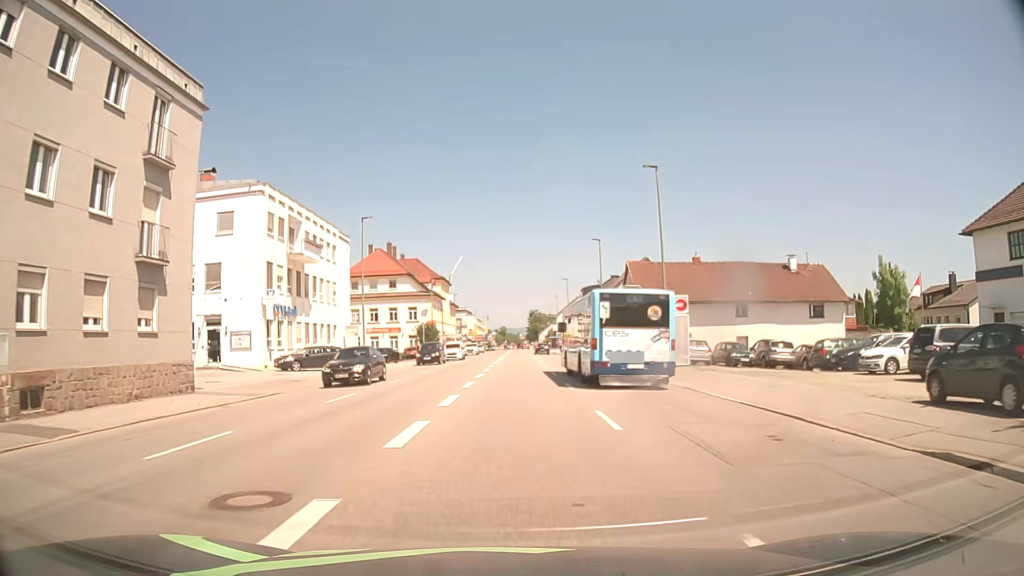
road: tertiary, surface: asphalt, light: Day
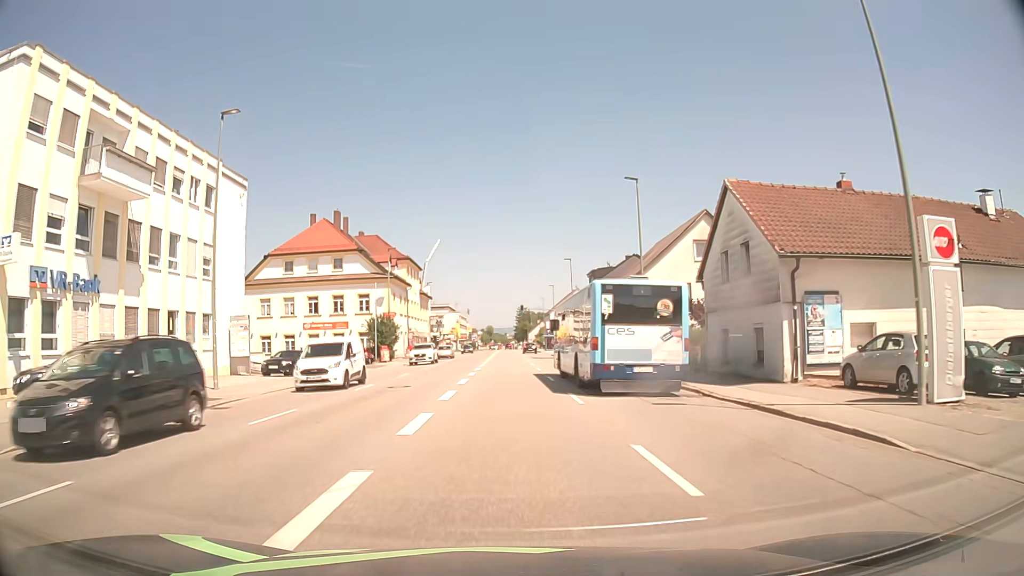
(+0.2, +22.7) m; +1°
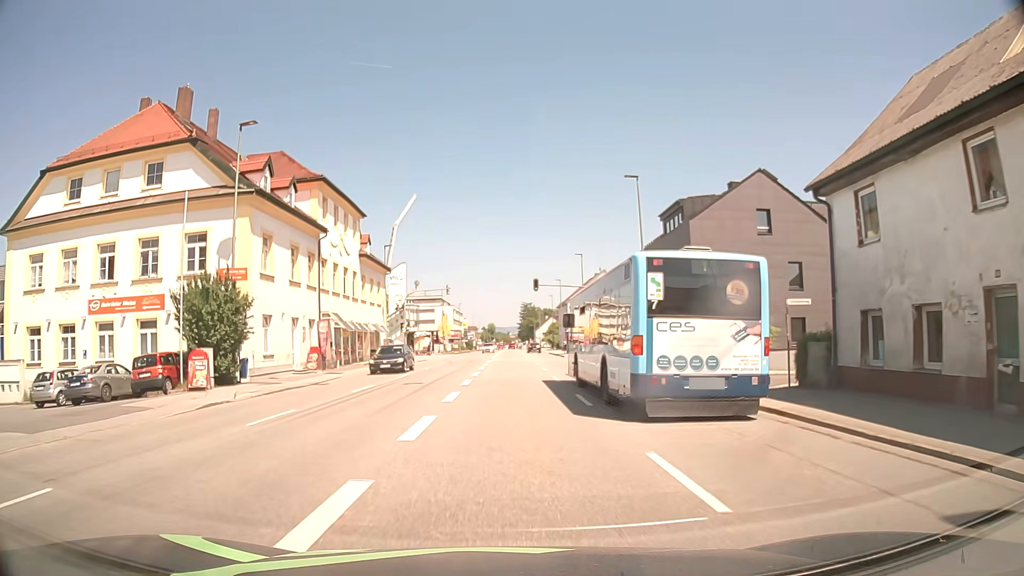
(0.0, +36.4) m; 0°
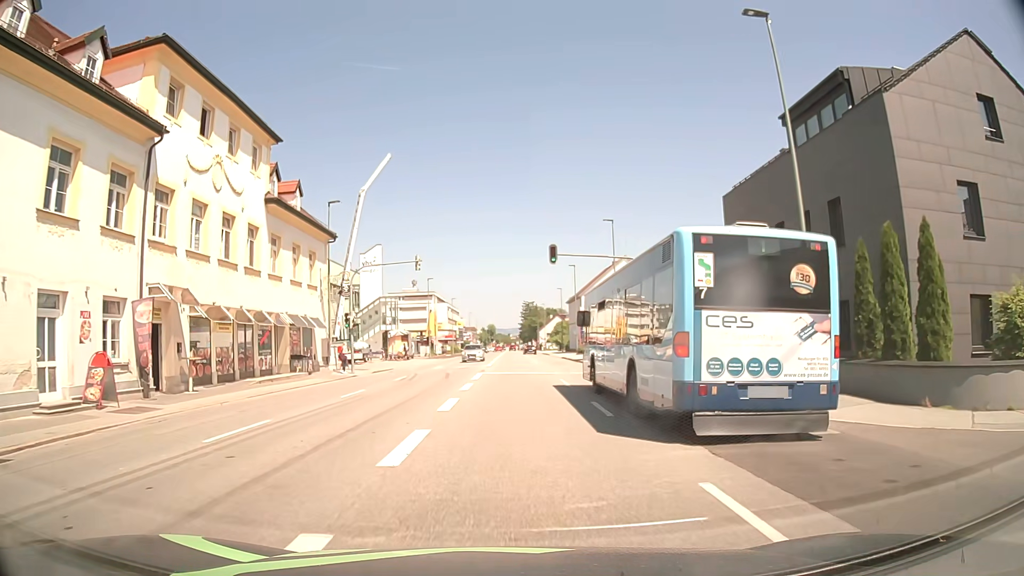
(0.0, +19.8) m; 0°
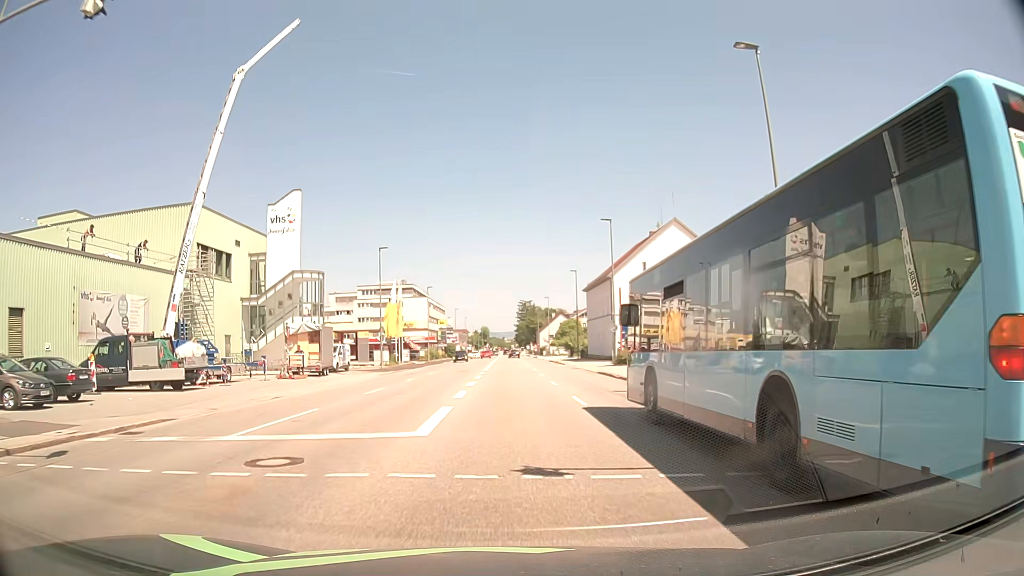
(+0.2, +30.9) m; +1°
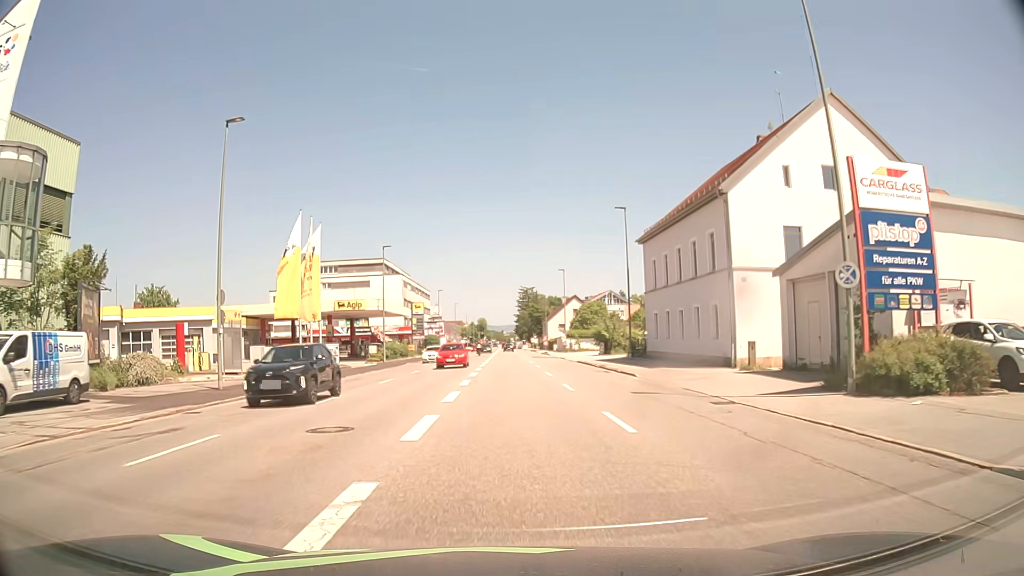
(-0.2, +33.4) m; 0°
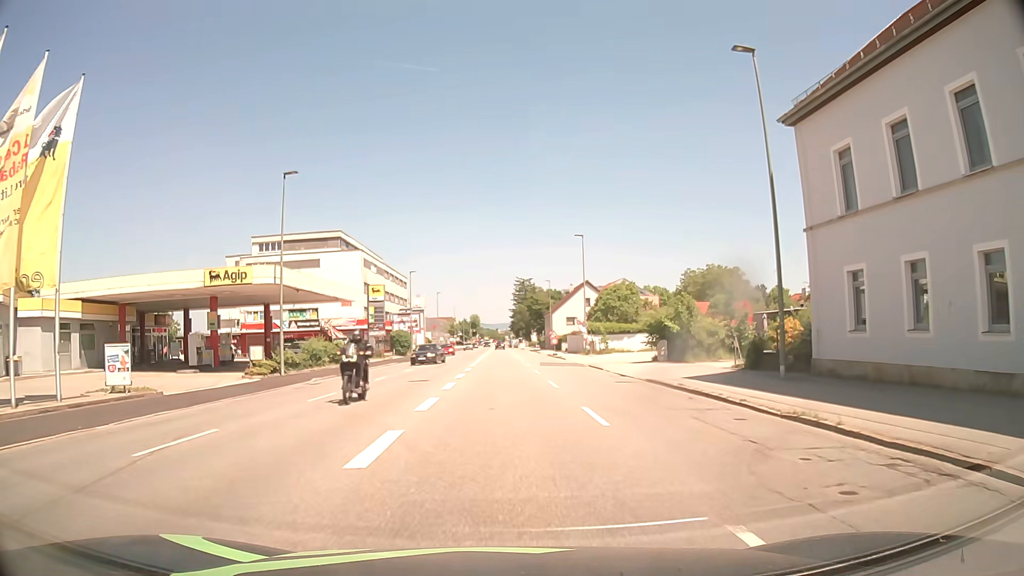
(+0.1, +26.1) m; +1°
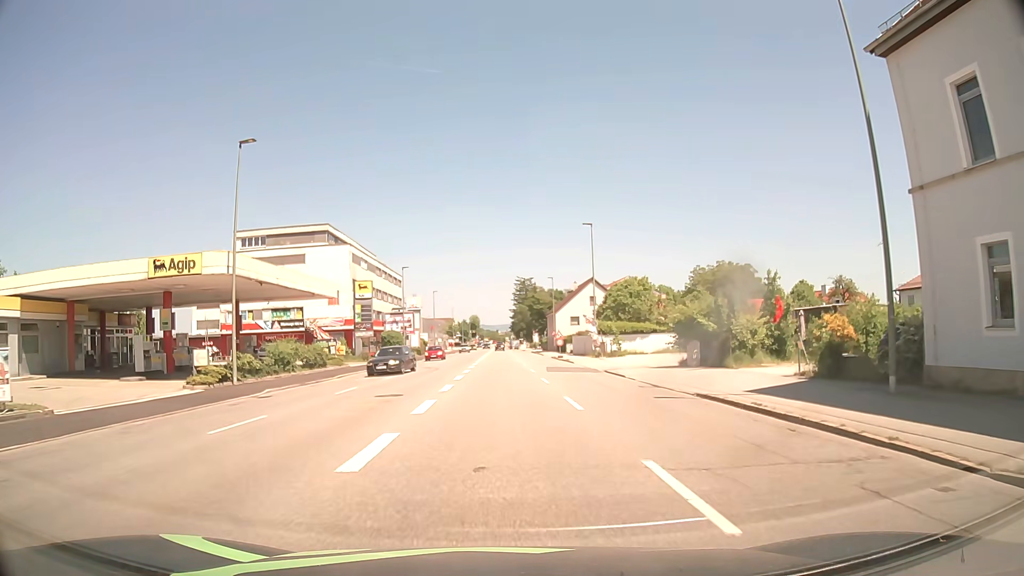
(0.0, +6.1) m; 0°
(0, +10) (0, +20) (0, +30) (0, +40) (-1, +50) (-1, +60) (-1, +70) (-1, +80) (-1, +90) (-2, +100) m
